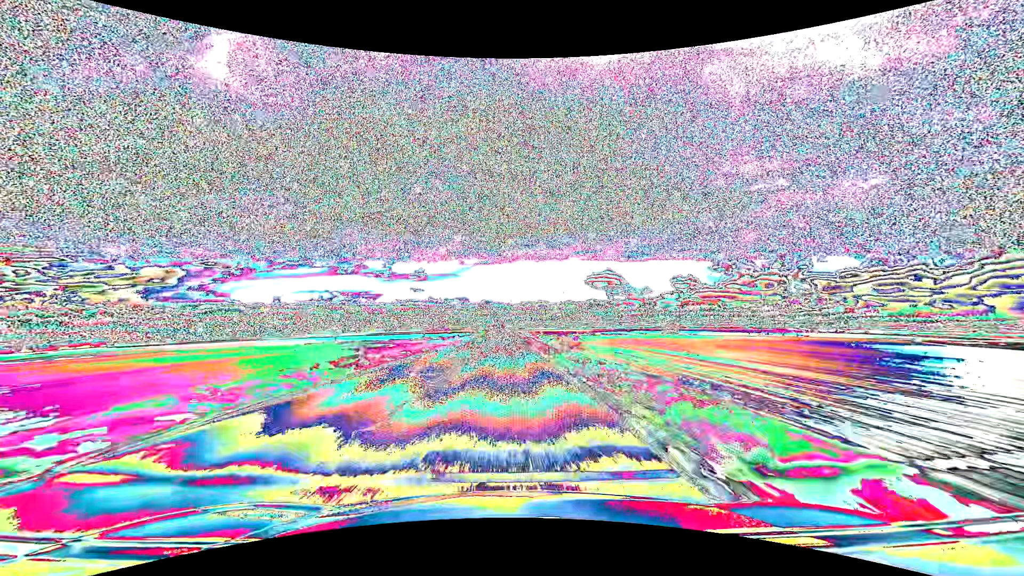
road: primary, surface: asphalt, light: Day
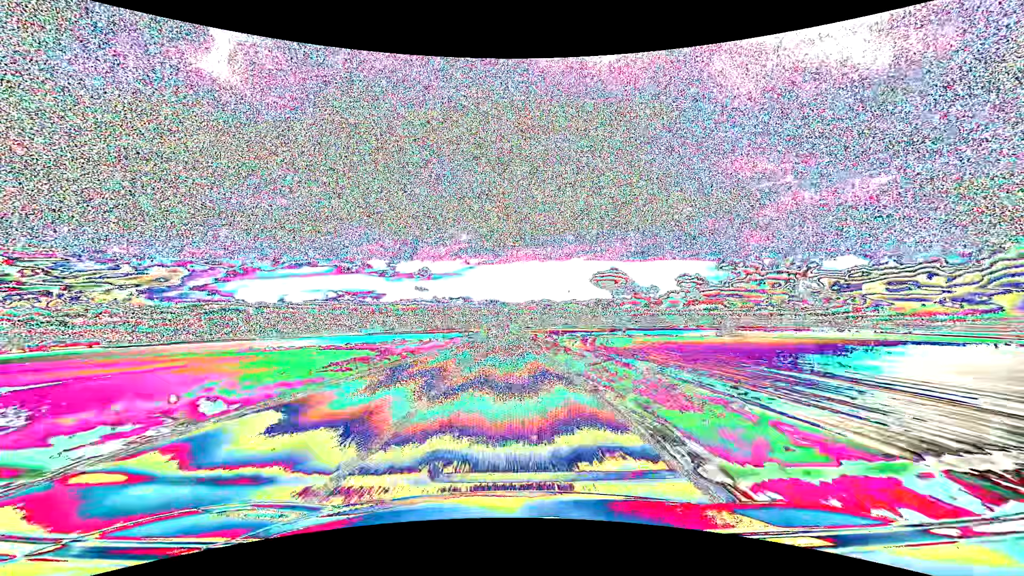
(-0.1, +31.7) m; -1°
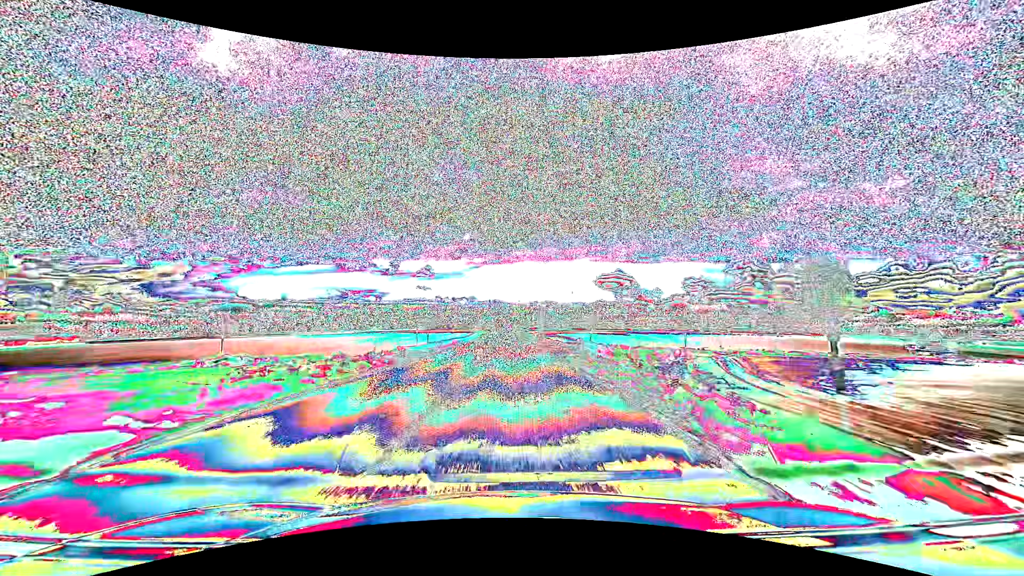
(-0.2, +47.6) m; 0°
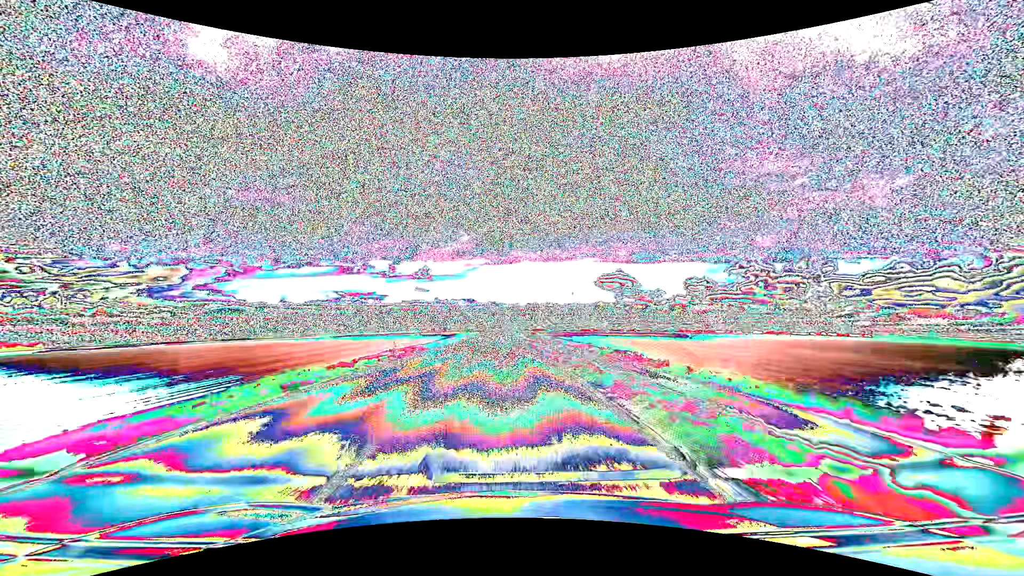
(+0.2, +63.4) m; 0°
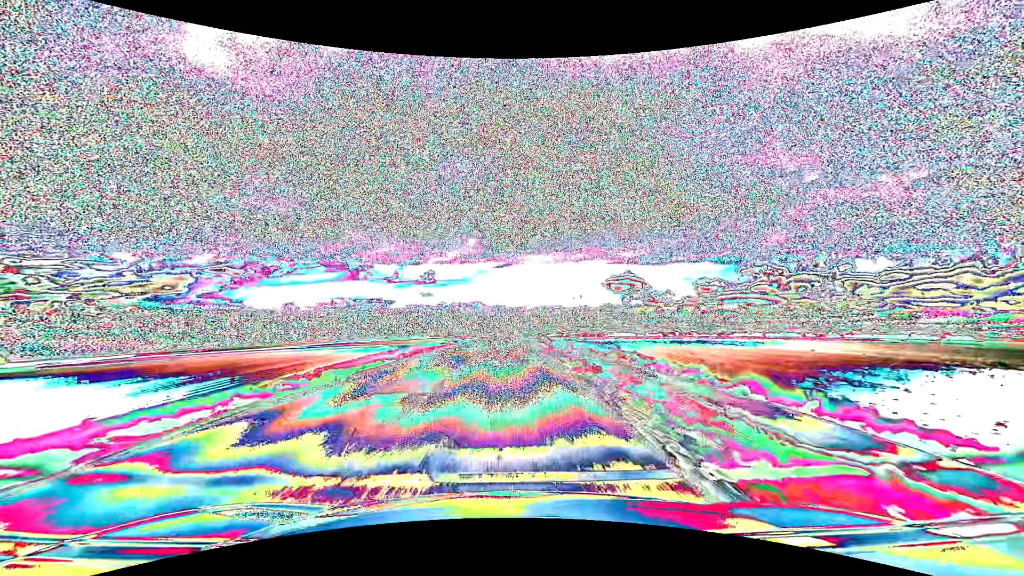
(-0.7, +79.1) m; -1°
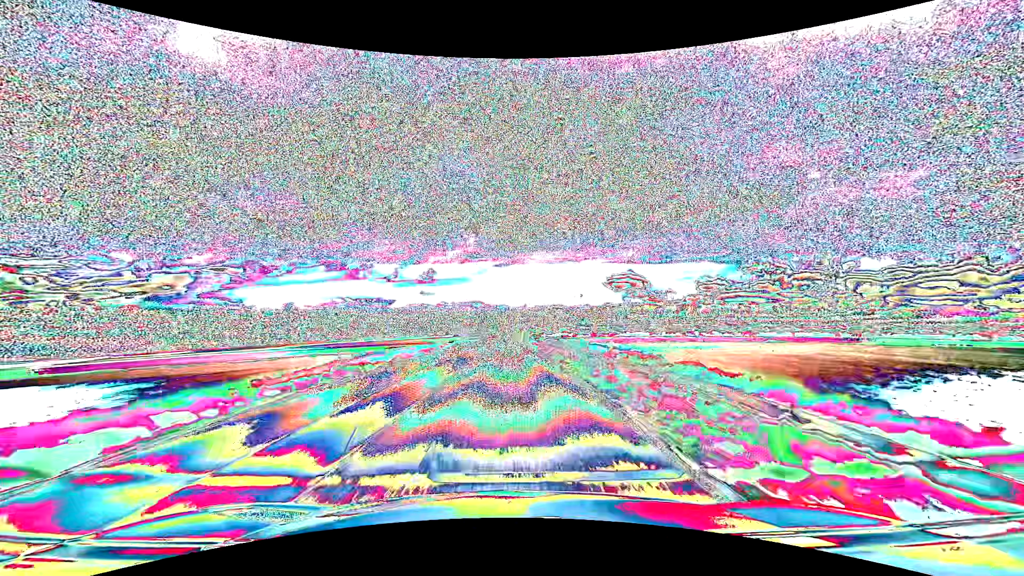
(0.0, +31.6) m; 0°
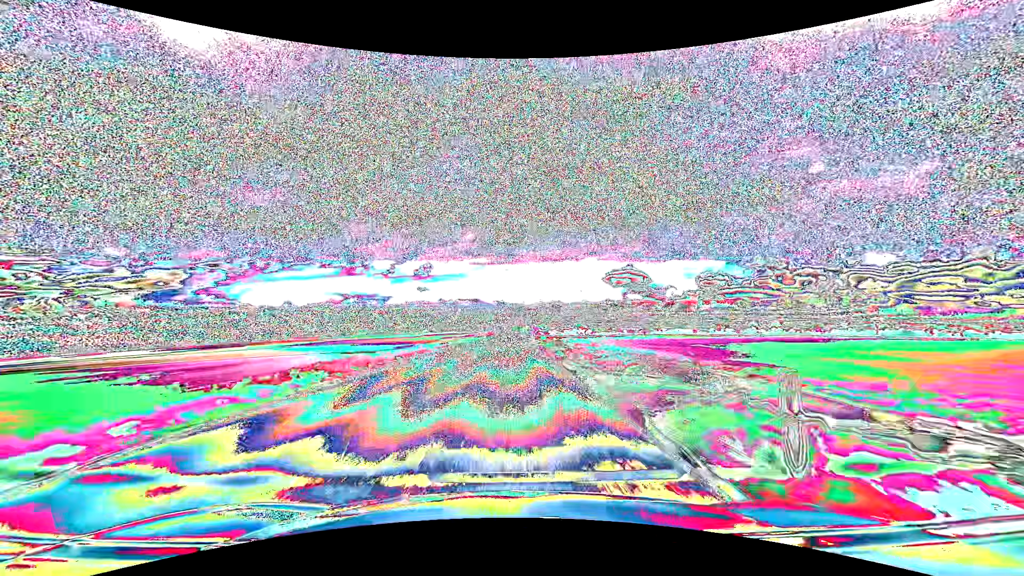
(+0.1, +63.2) m; 0°
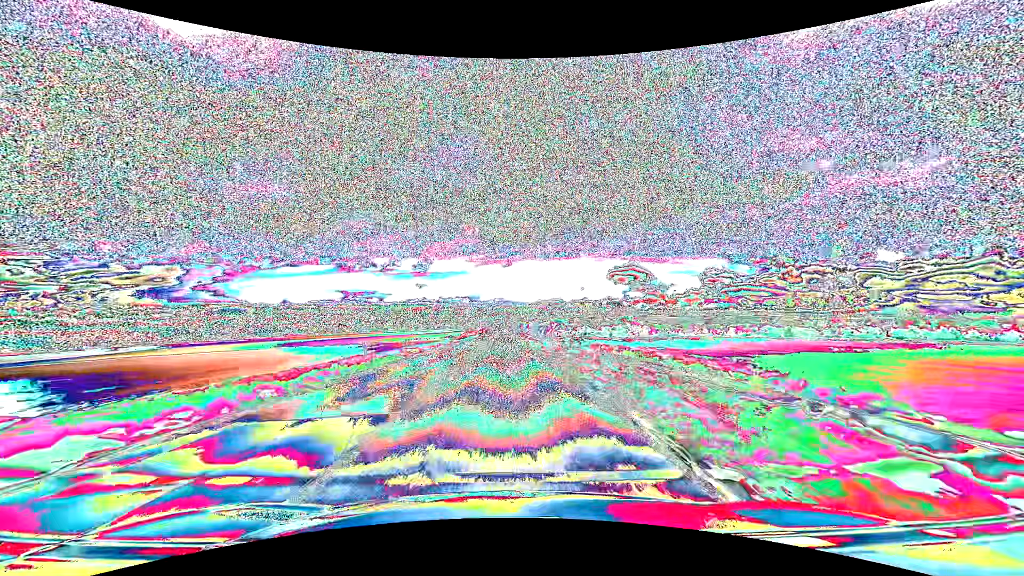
(-0.1, +79.4) m; 0°
(0, +10) (0, +20) (0, +30) (0, +40) (0, +50) (0, +60) (0, +70) (0, +80) (0, +90) (0, +100) m
